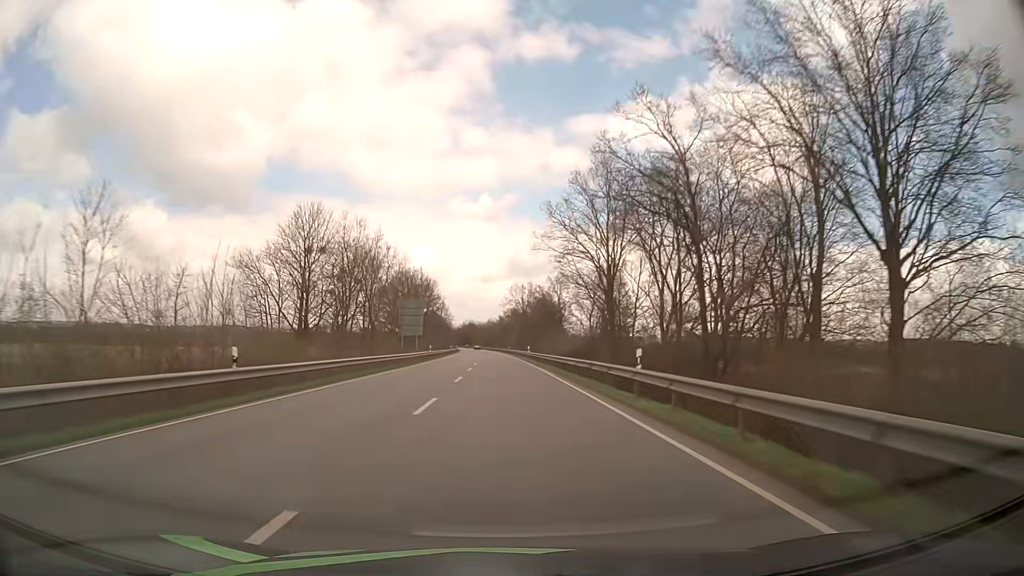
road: primary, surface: asphalt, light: Day
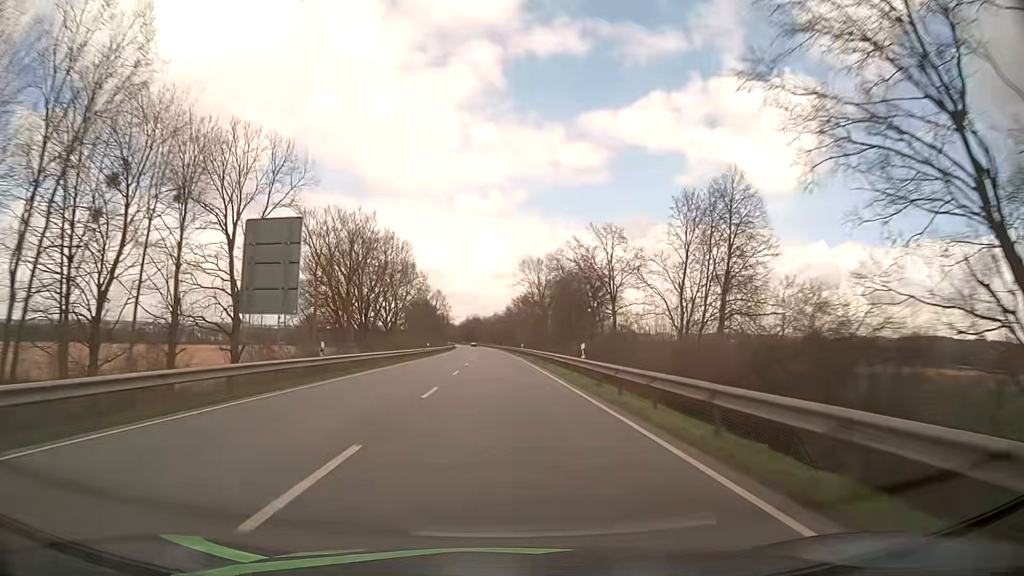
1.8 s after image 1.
(-0.3, +44.0) m; -1°
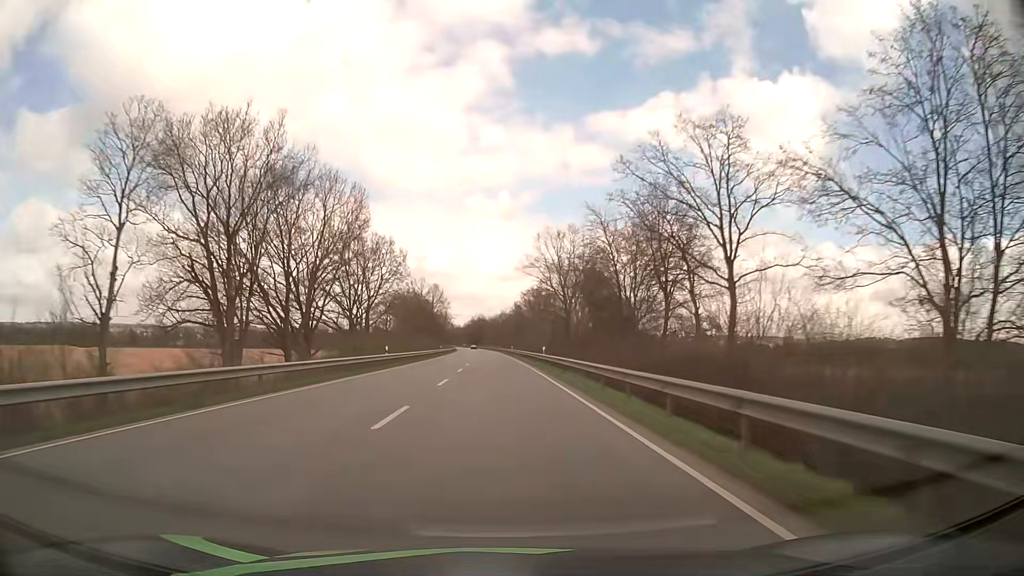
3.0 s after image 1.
(-0.2, +29.5) m; -1°
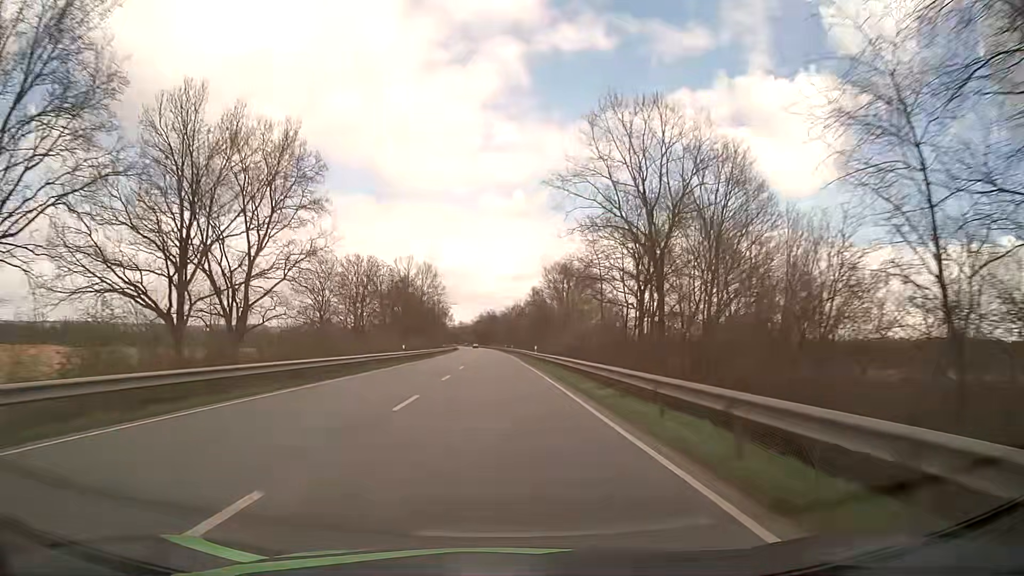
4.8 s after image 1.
(-0.4, +44.5) m; -1°
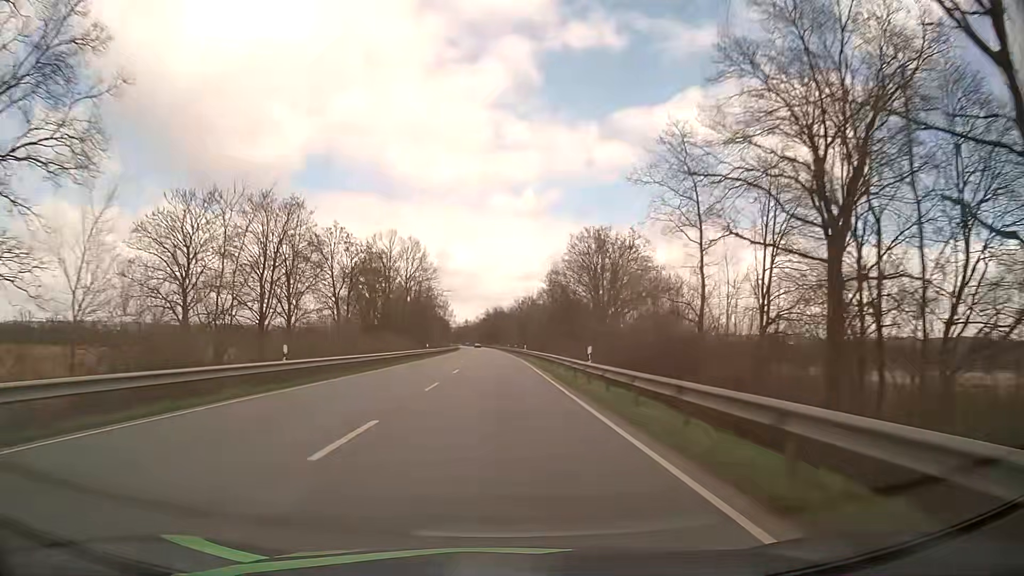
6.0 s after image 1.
(-0.1, +29.8) m; -1°
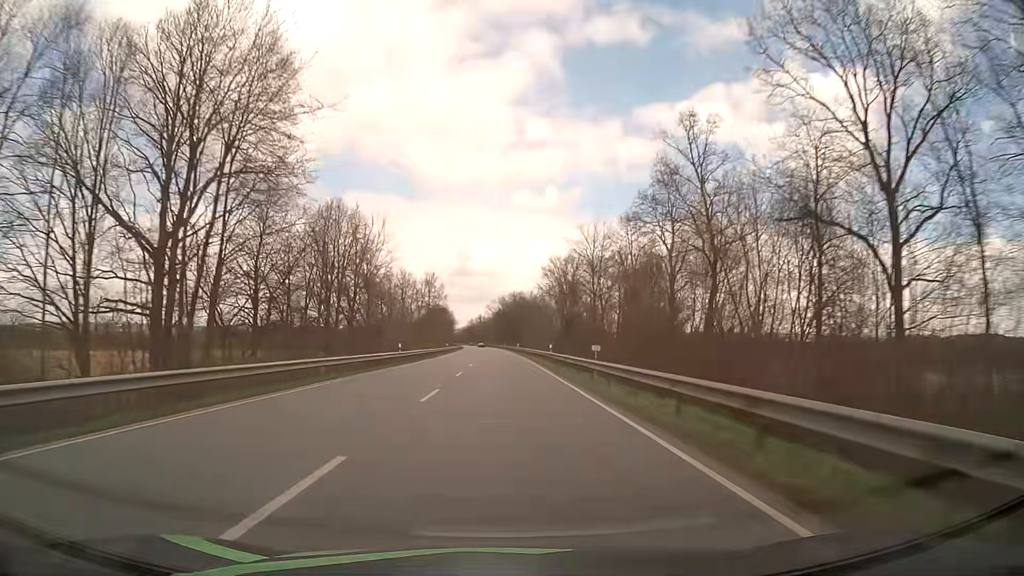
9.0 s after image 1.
(-1.2, +74.9) m; -2°
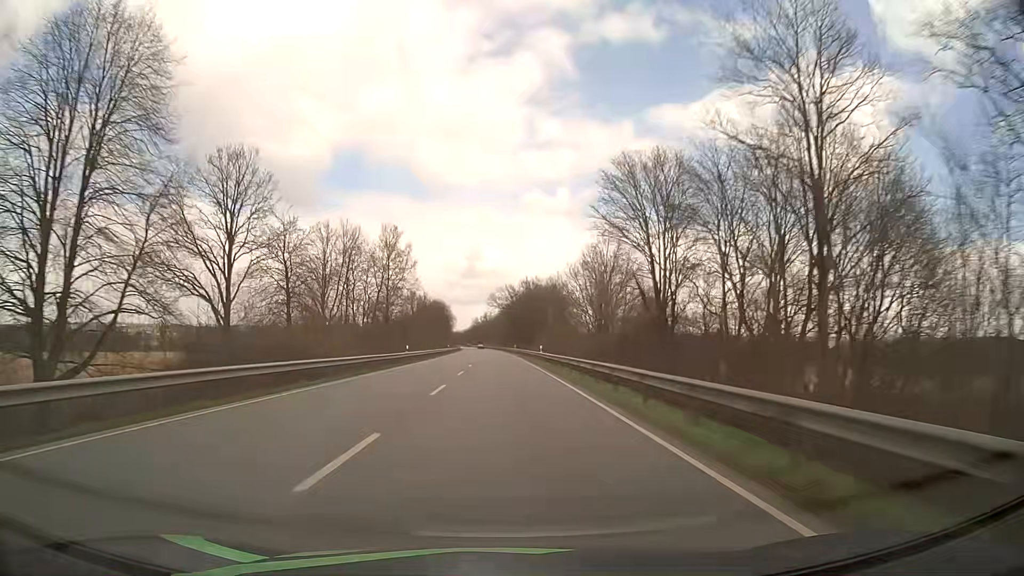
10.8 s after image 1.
(-0.2, +45.3) m; -1°
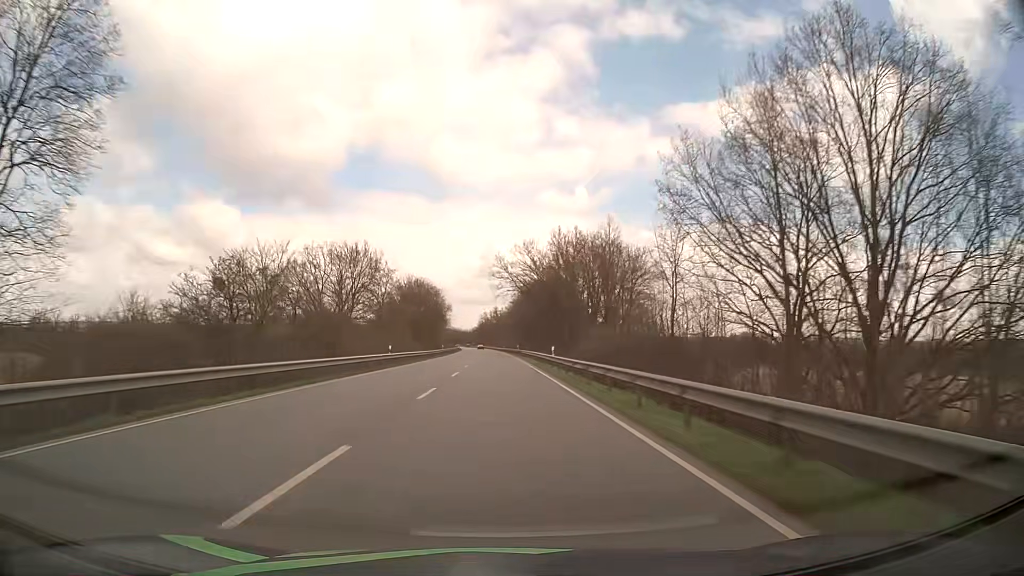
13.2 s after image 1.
(-0.4, +60.6) m; -1°
(0, +10) (0, +20) (0, +30) (0, +40) (-1, +50) (-1, +60) (-1, +70) (-1, +80) (-2, +90) (-2, +100) m
